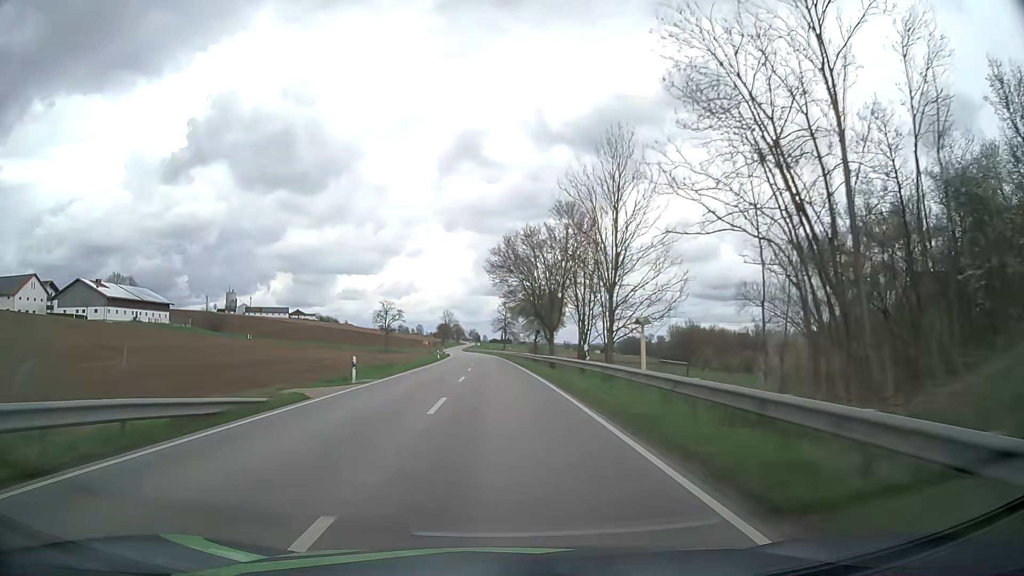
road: secondary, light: Day
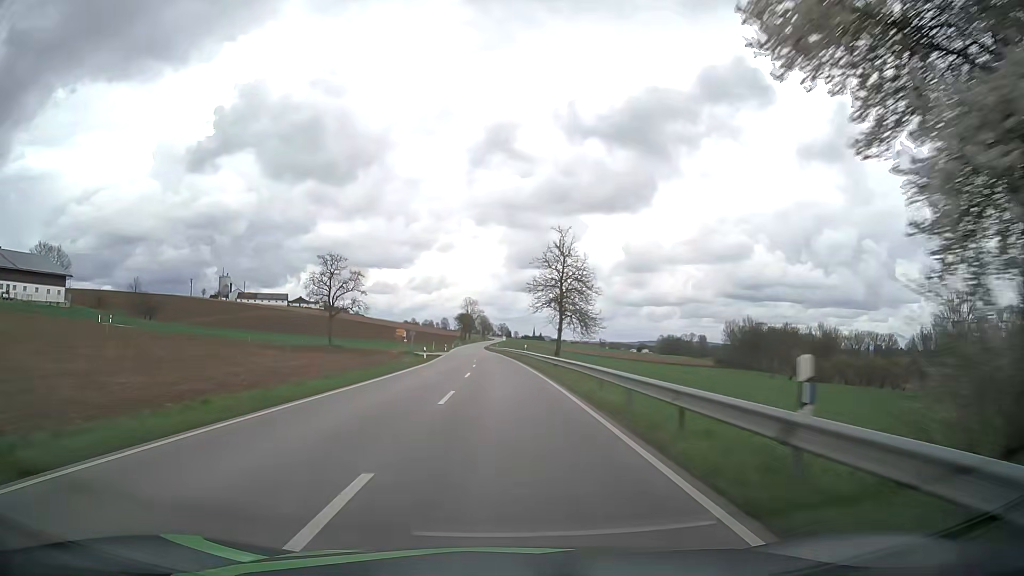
(-1.9, +70.4) m; -3°
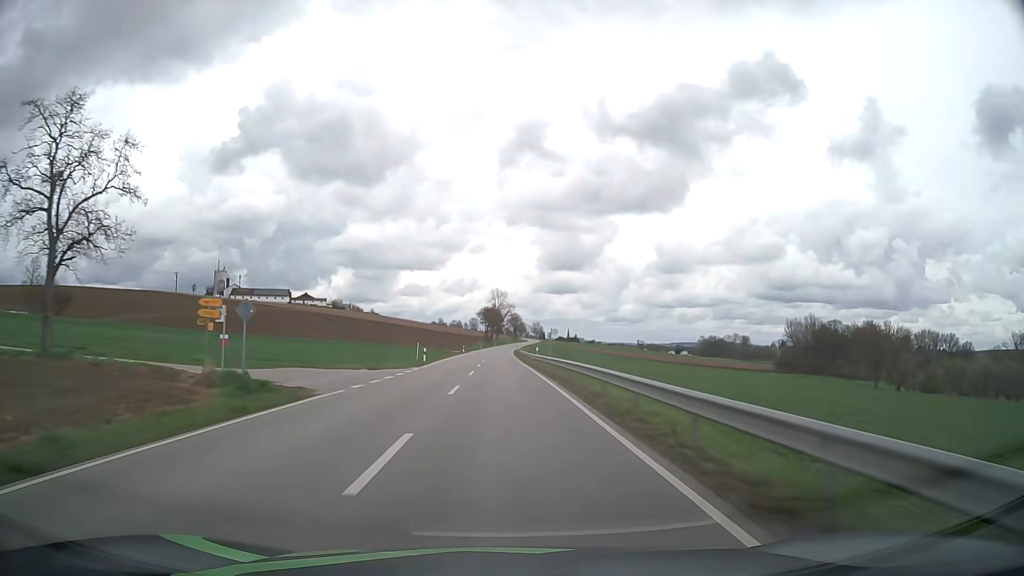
(-0.9, +57.1) m; -2°
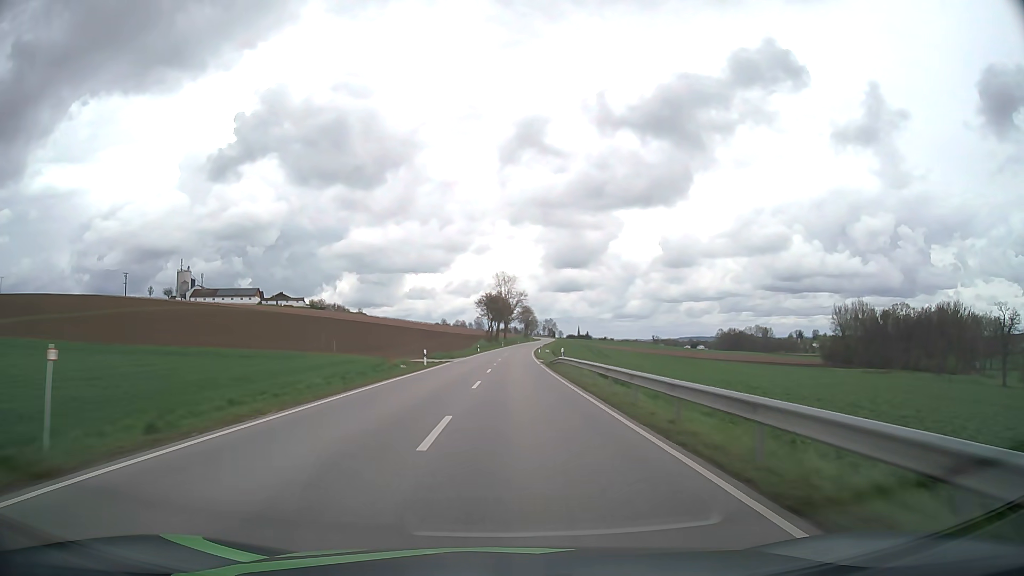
(-0.8, +57.7) m; -1°
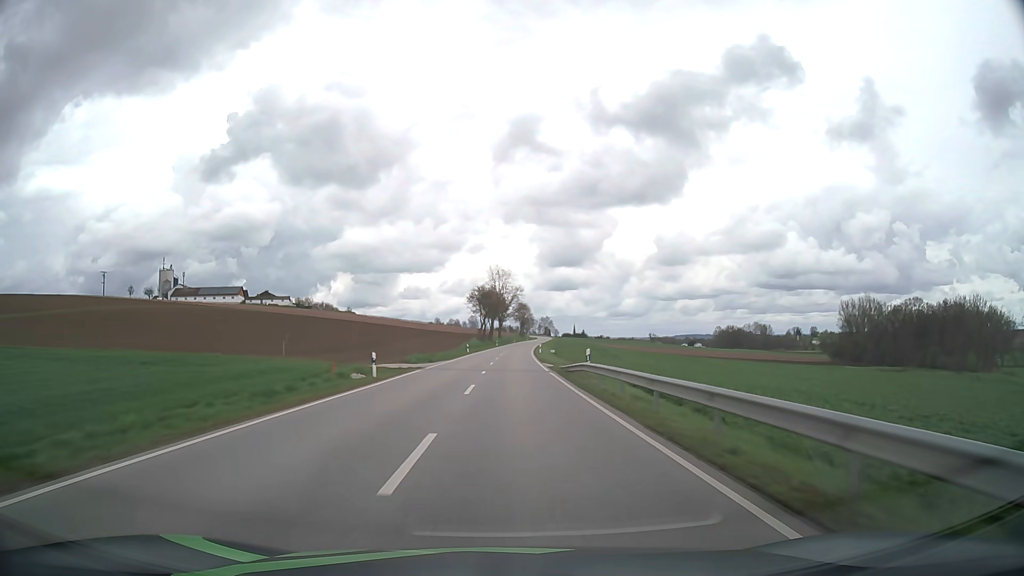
(+0.1, +14.5) m; 0°
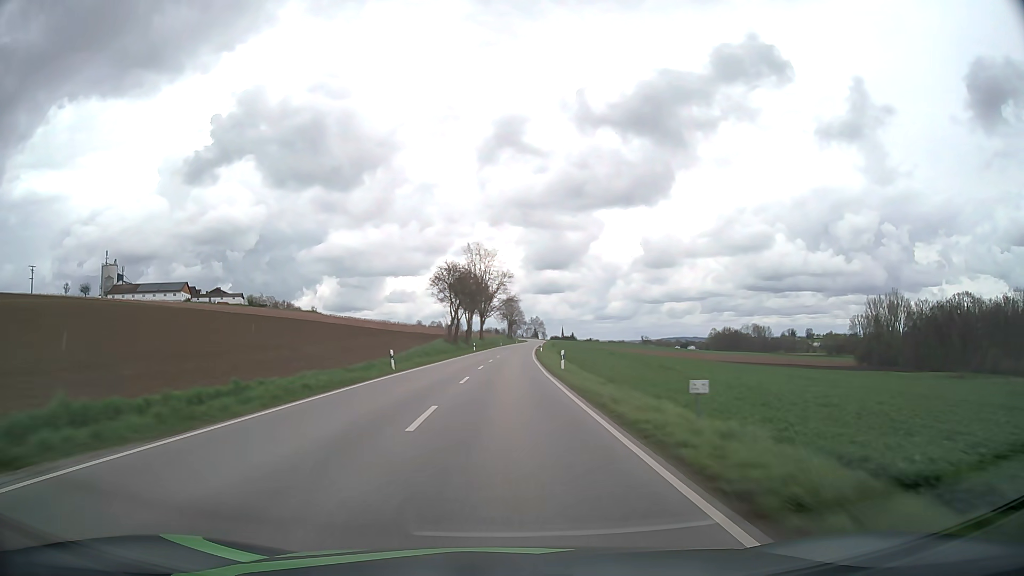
(+0.5, +43.8) m; +1°
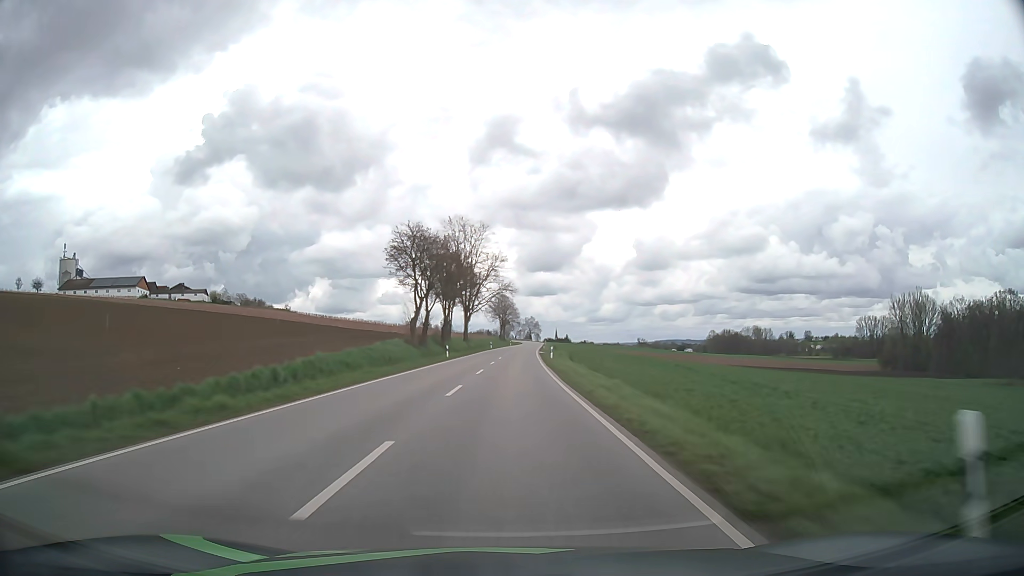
(+0.2, +29.4) m; +1°
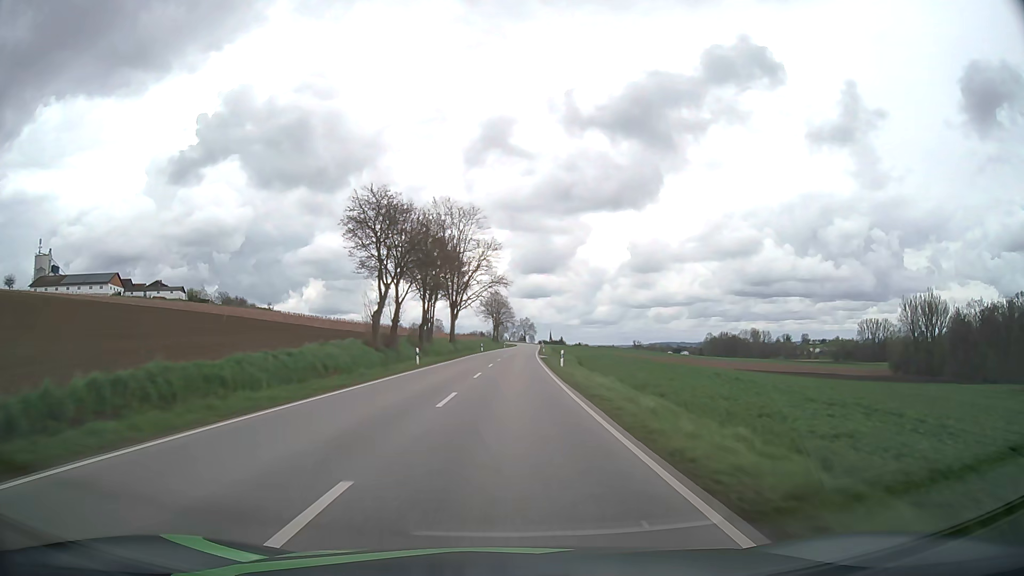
(0.0, +14.7) m; 0°
(0, +10) (0, +20) (0, +30) (+1, +40) (+1, +50) (+1, +60) (+2, +70) (+2, +80) (+3, +90) (+3, +100) m
